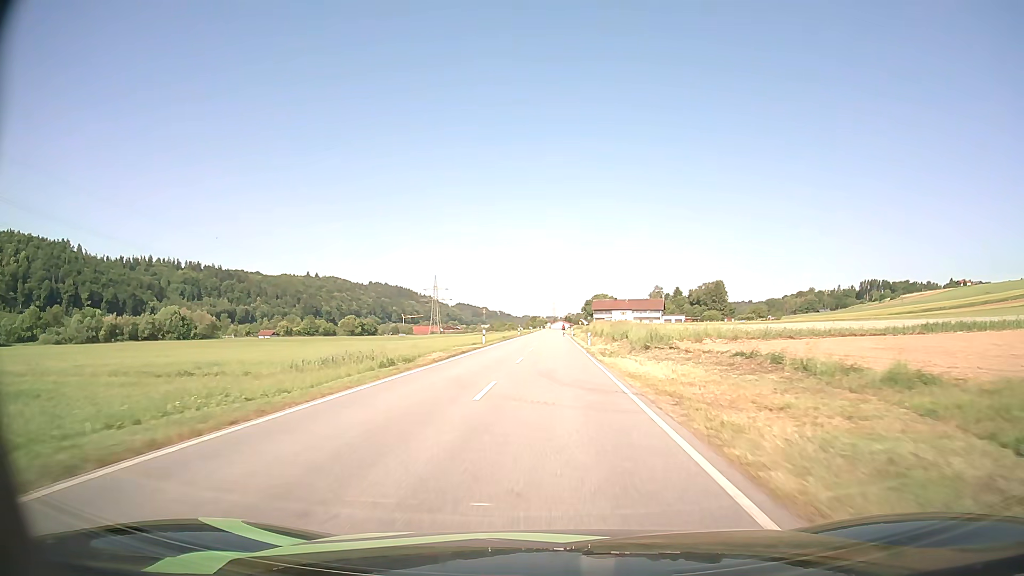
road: secondary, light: Day
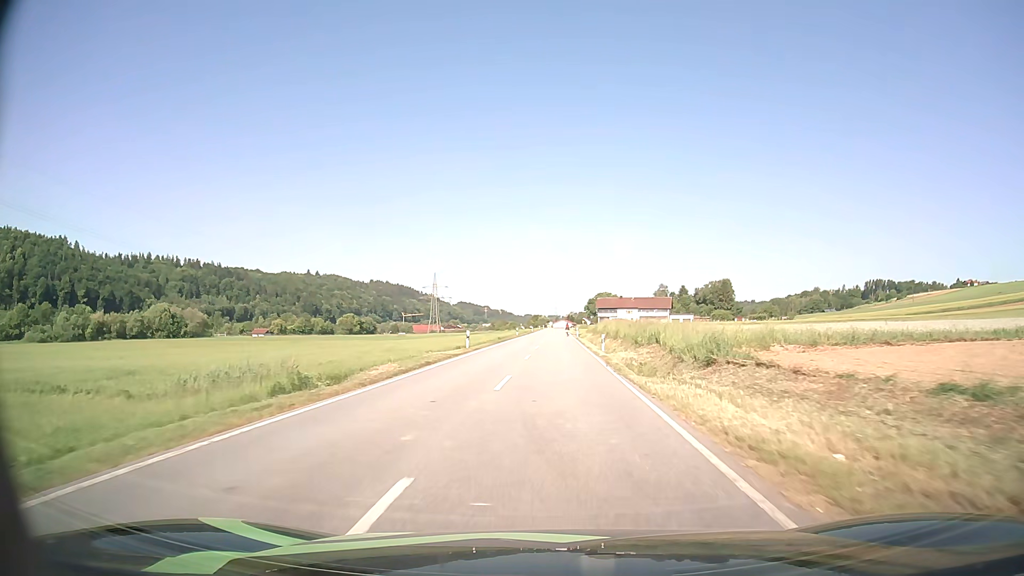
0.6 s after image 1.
(0.0, +10.1) m; 0°
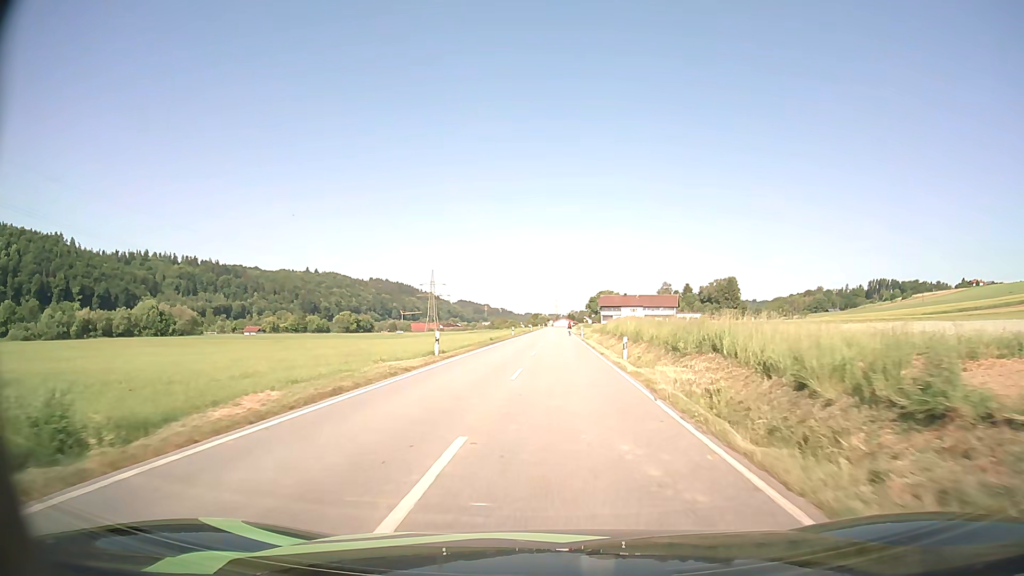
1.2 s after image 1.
(0.0, +9.9) m; 0°
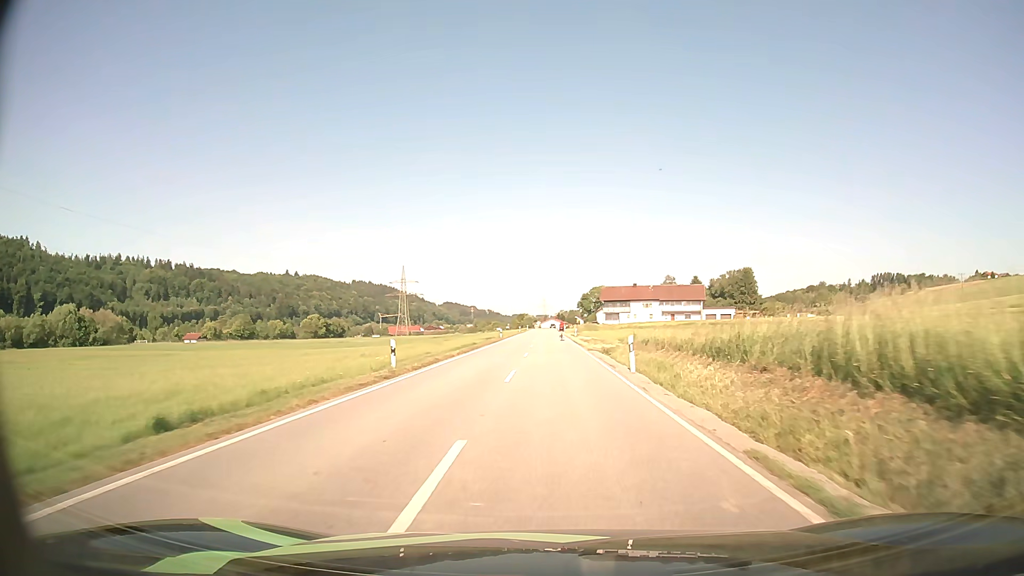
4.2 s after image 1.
(+0.7, +48.2) m; +1°
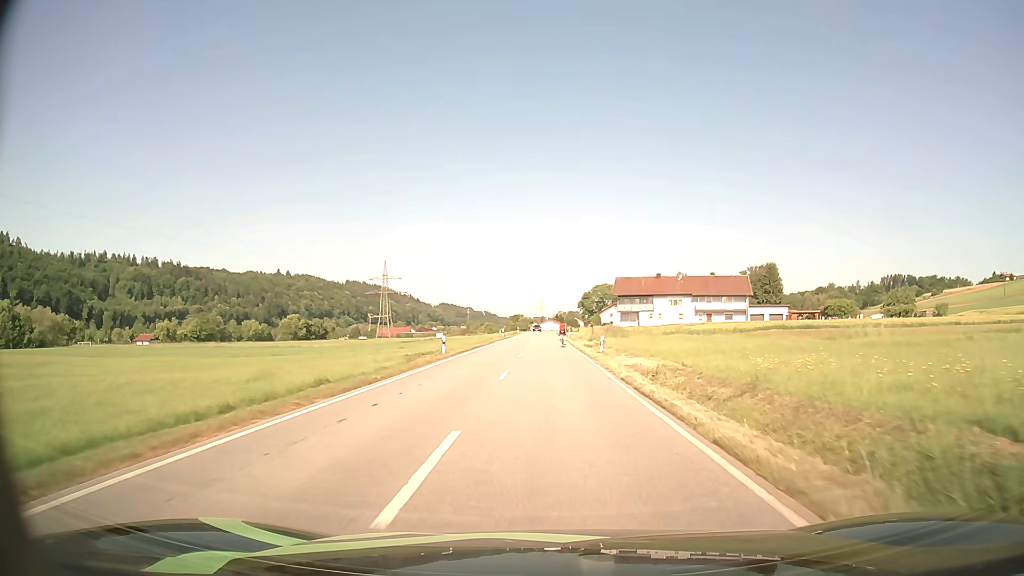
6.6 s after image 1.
(+0.1, +35.3) m; 0°
(0, +10) (0, +20) (0, +30) (0, +40) (0, +50) (0, +60) (0, +70) (-1, +80) (-1, +90) (-2, +100) m
